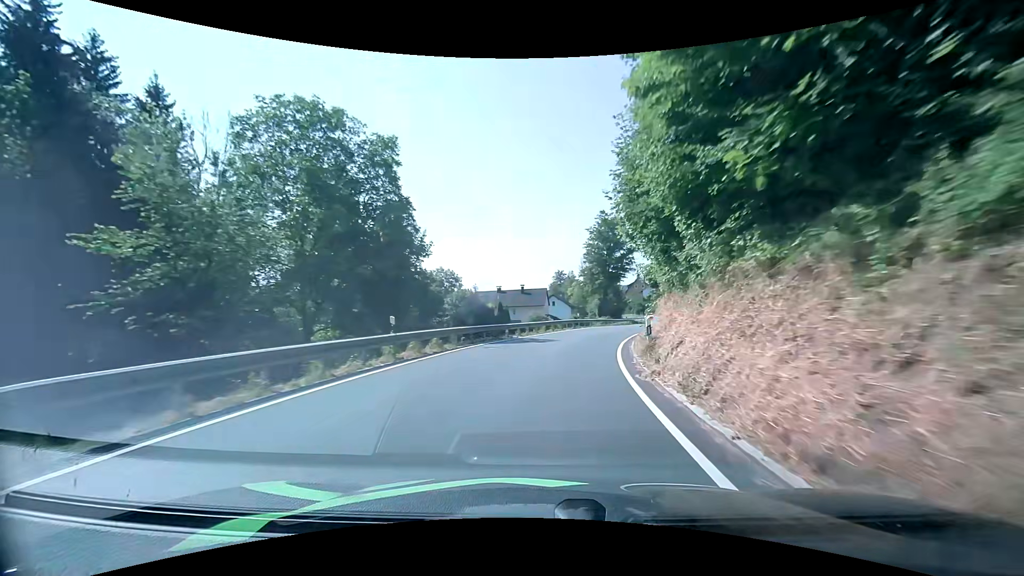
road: secondary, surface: asphalt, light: Day
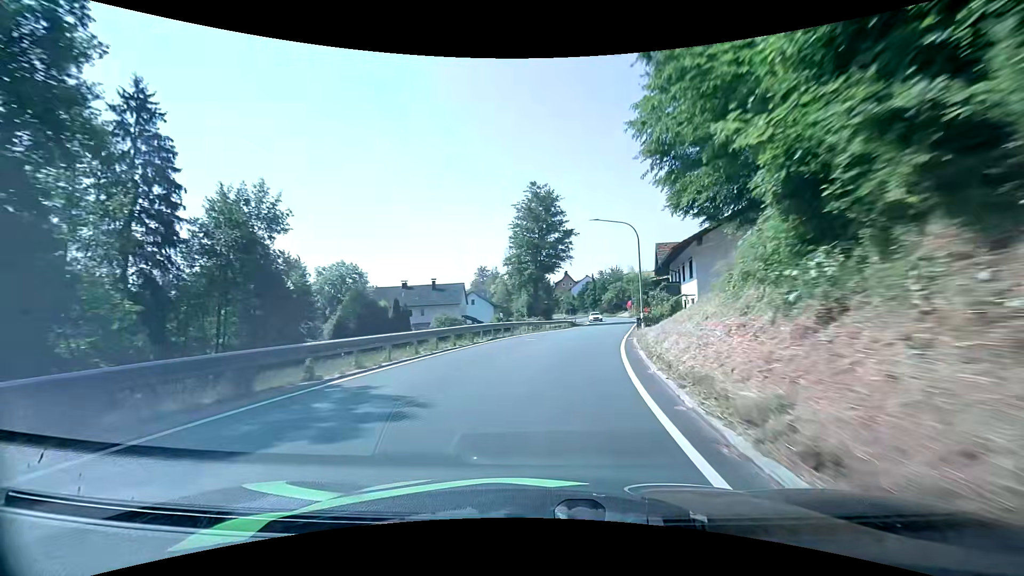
(+1.3, +17.5) m; +8°
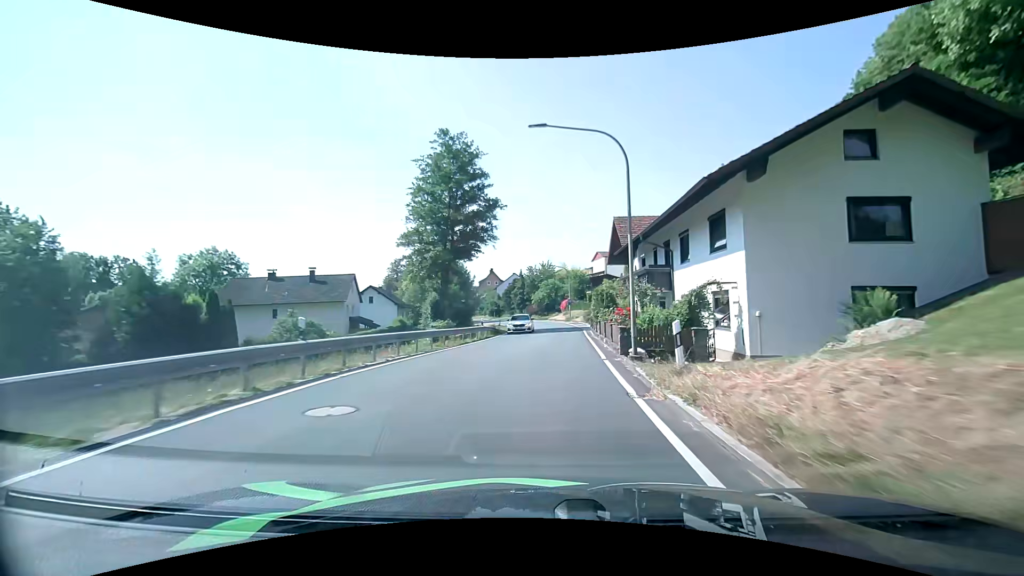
(+1.3, +17.0) m; +9°
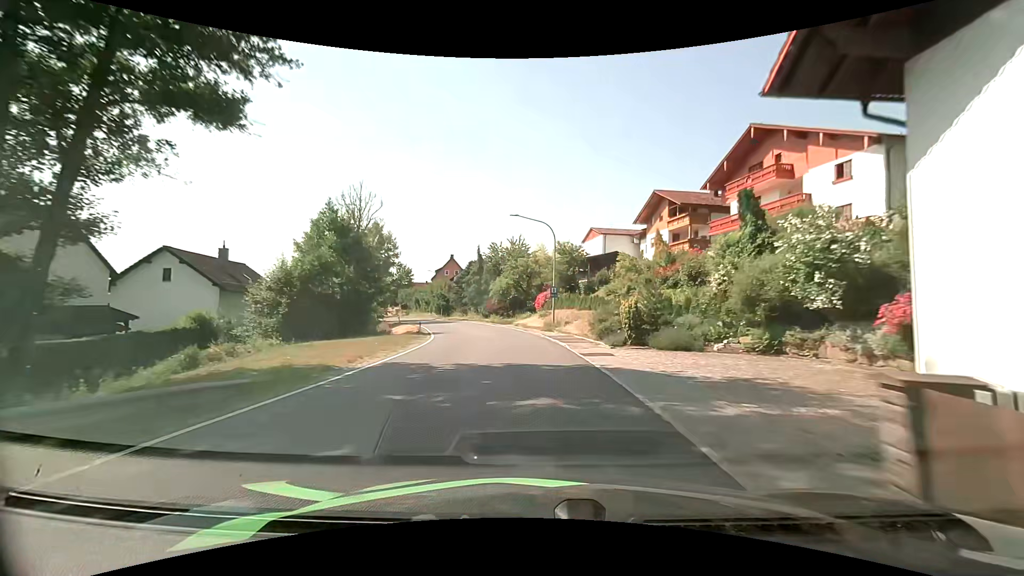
(+1.6, +33.0) m; +3°
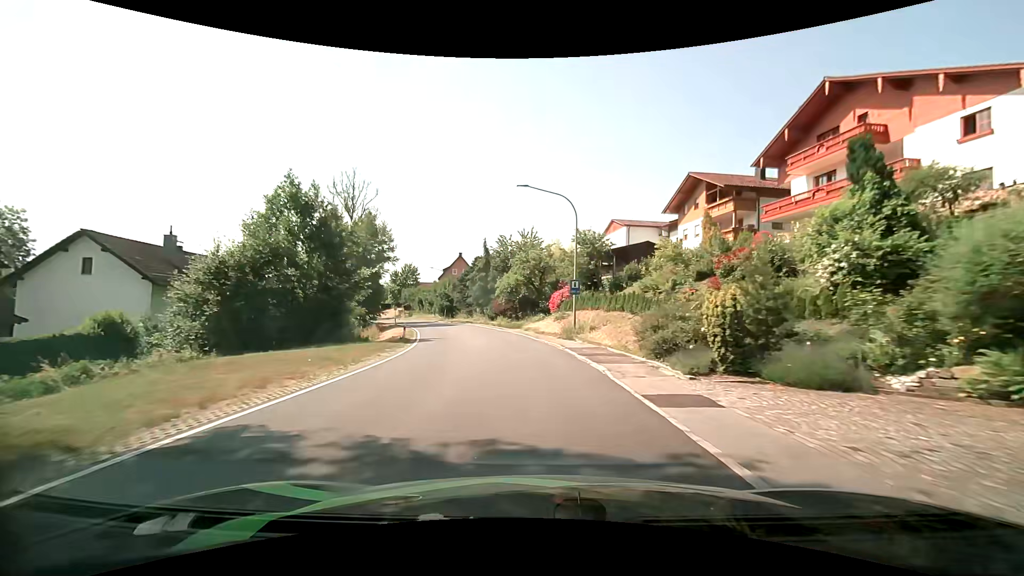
(0.0, +7.9) m; -1°
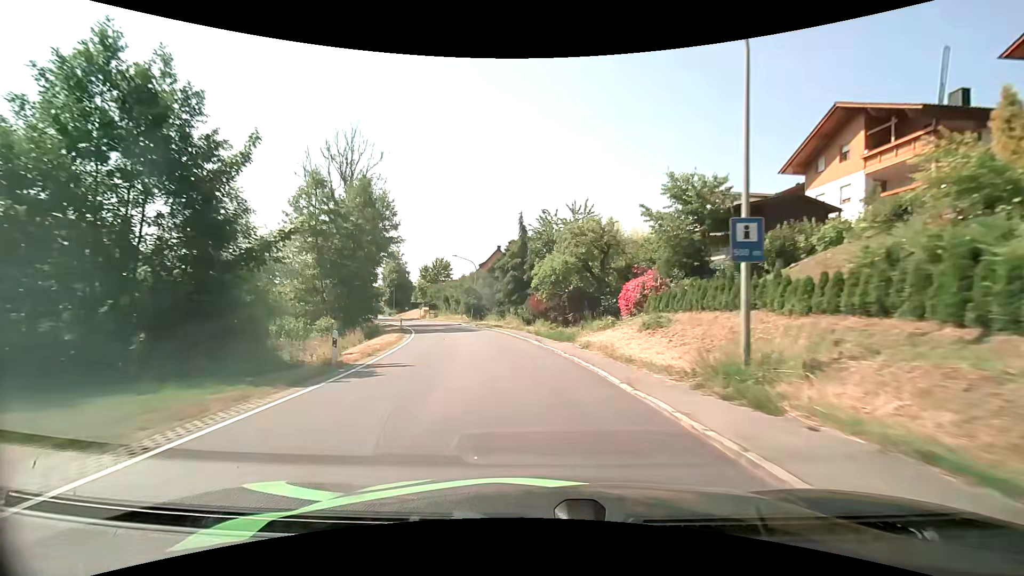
(-0.7, +15.8) m; -5°
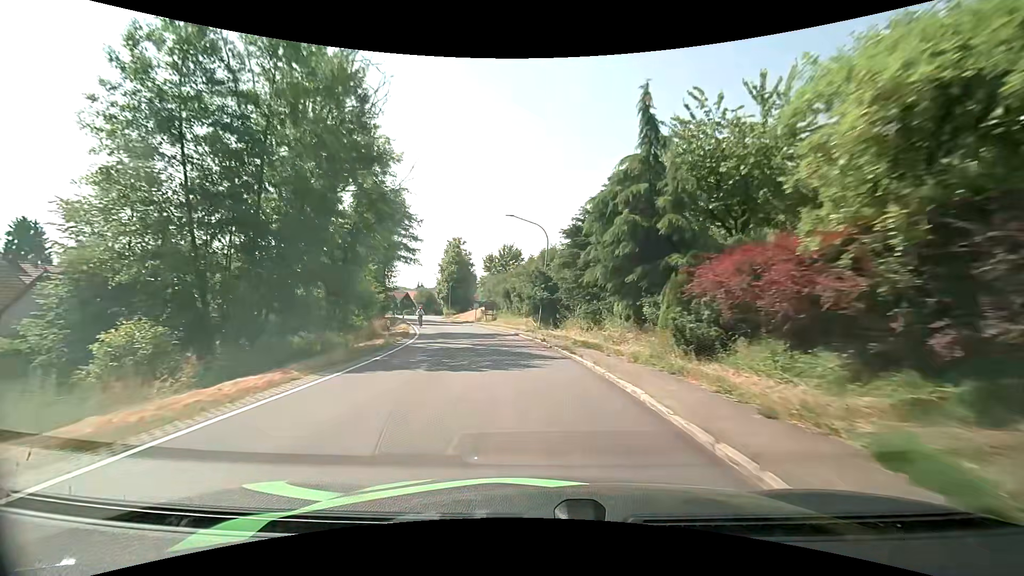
(-2.1, +23.9) m; -10°
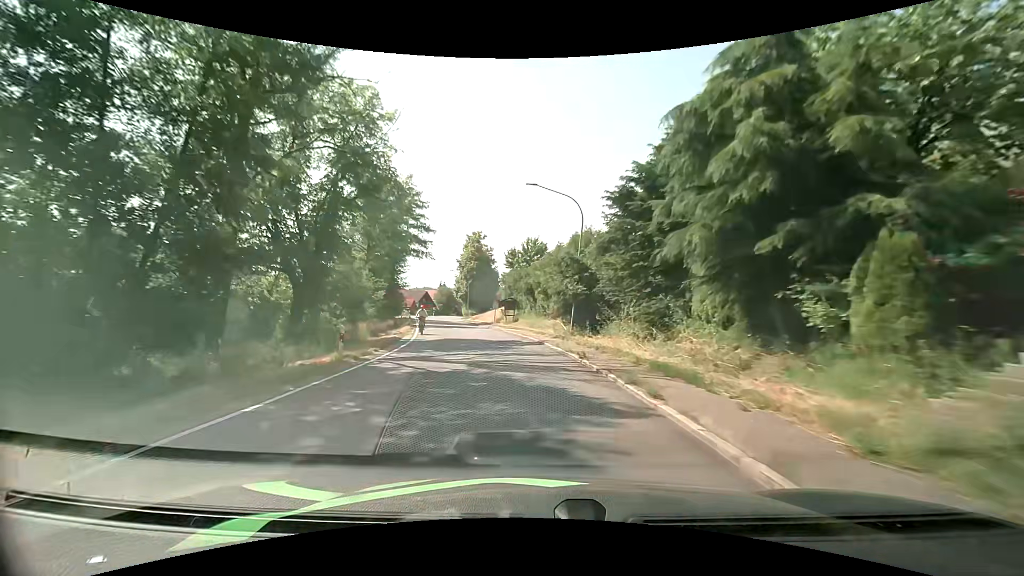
(-0.2, +7.9) m; -3°
(0, +10) (-1, +20) (-3, +30) (-5, +40) (-8, +49) (-10, +59) (-13, +69) (-15, +78) (-17, +88) (-18, +98) m
